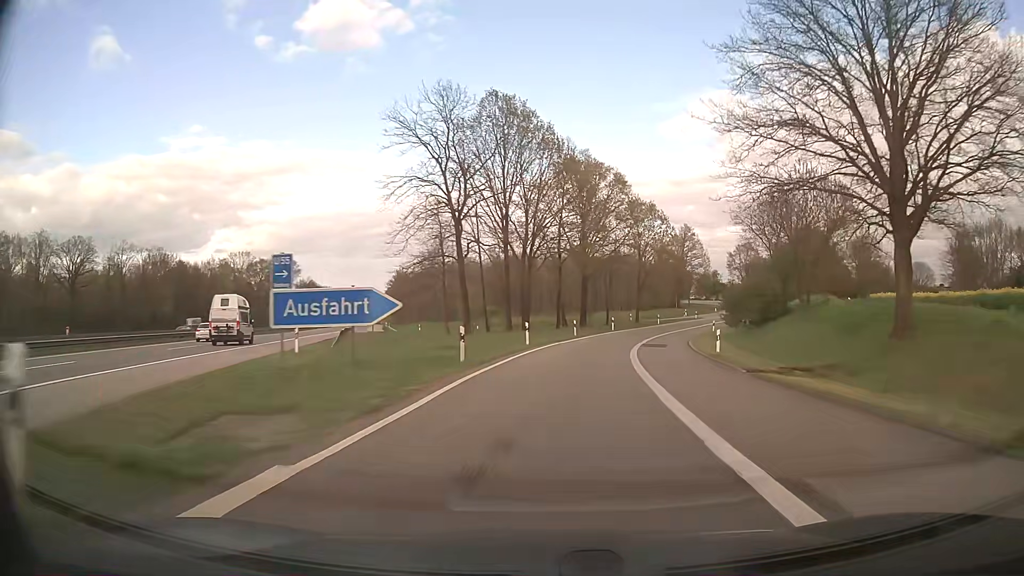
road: motorway_link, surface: asphalt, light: Day
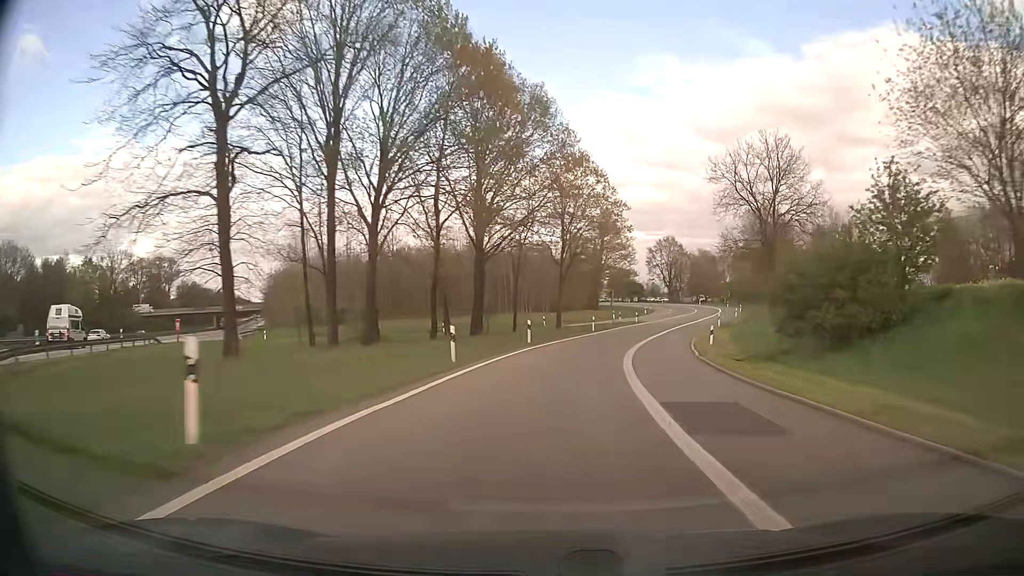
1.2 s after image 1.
(+1.7, +25.6) m; +8°
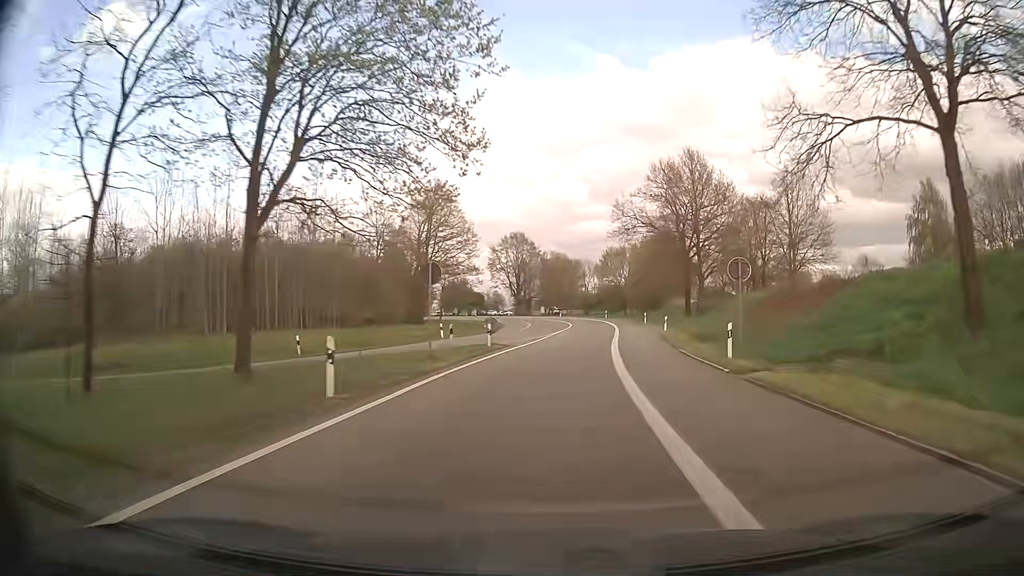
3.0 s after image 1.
(+4.4, +37.0) m; +14°
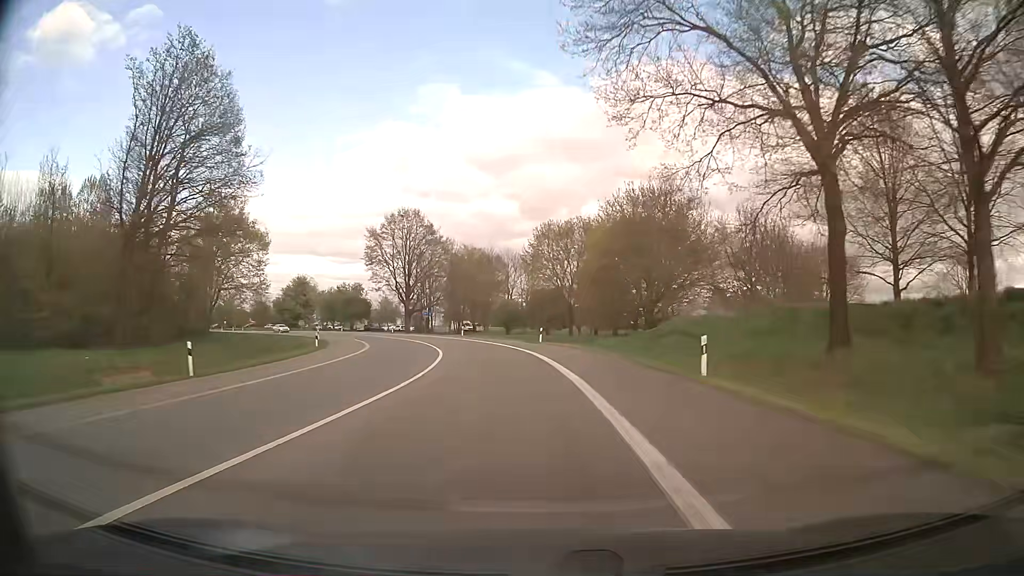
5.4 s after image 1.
(+4.3, +48.5) m; +6°
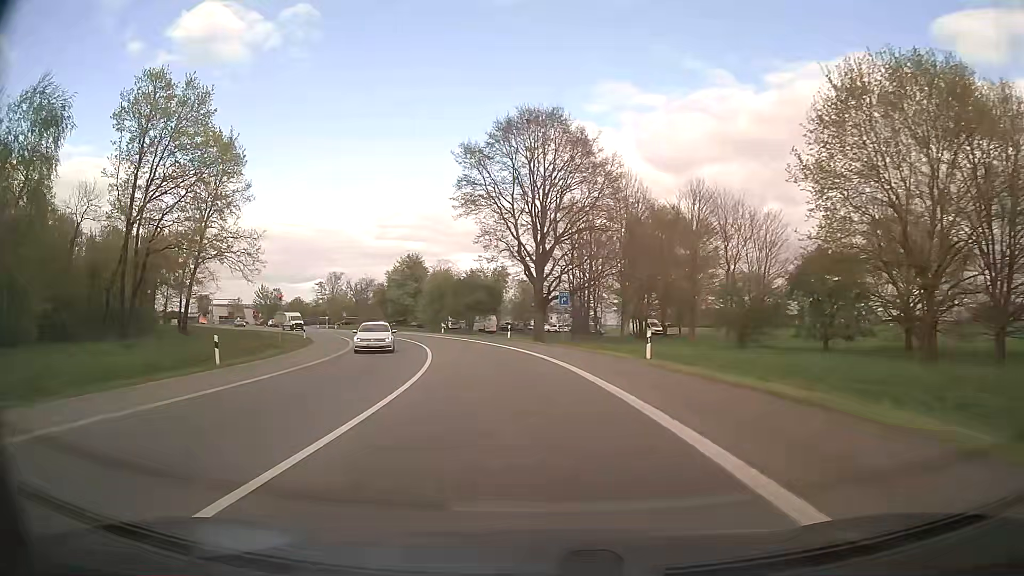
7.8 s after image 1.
(-5.2, +47.0) m; -15°
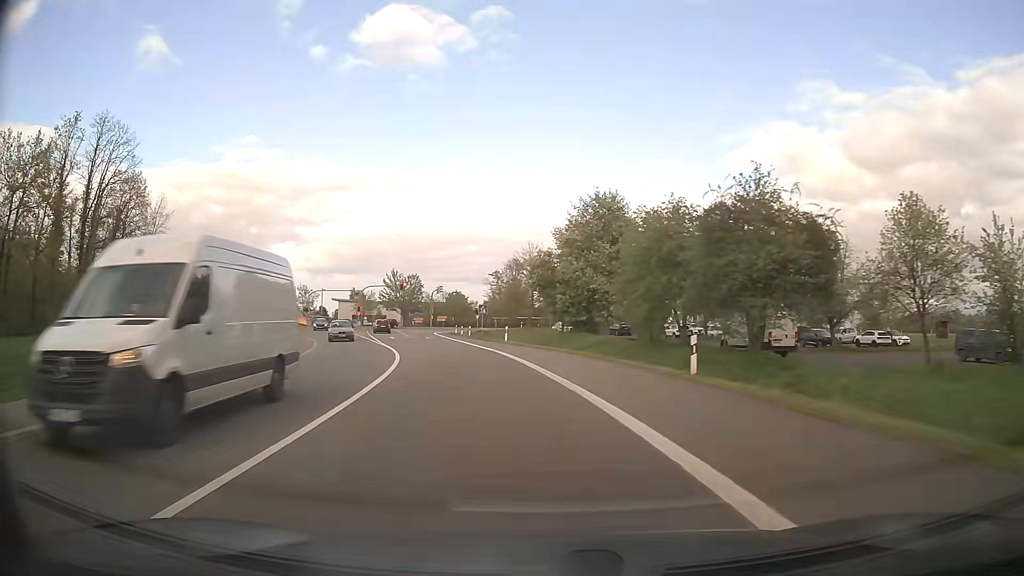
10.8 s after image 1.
(-8.8, +52.9) m; -18°
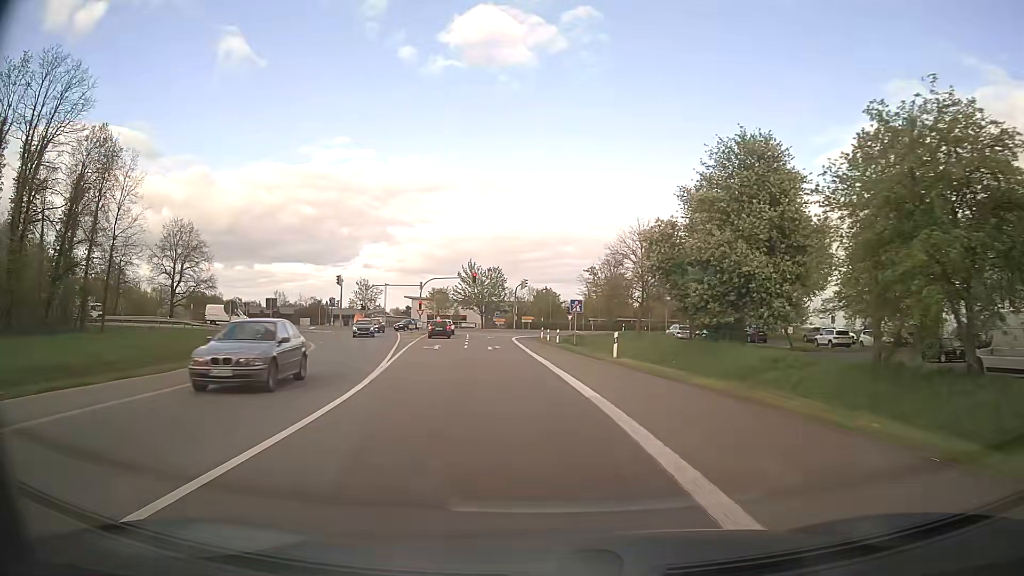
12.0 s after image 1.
(-1.4, +18.9) m; -8°
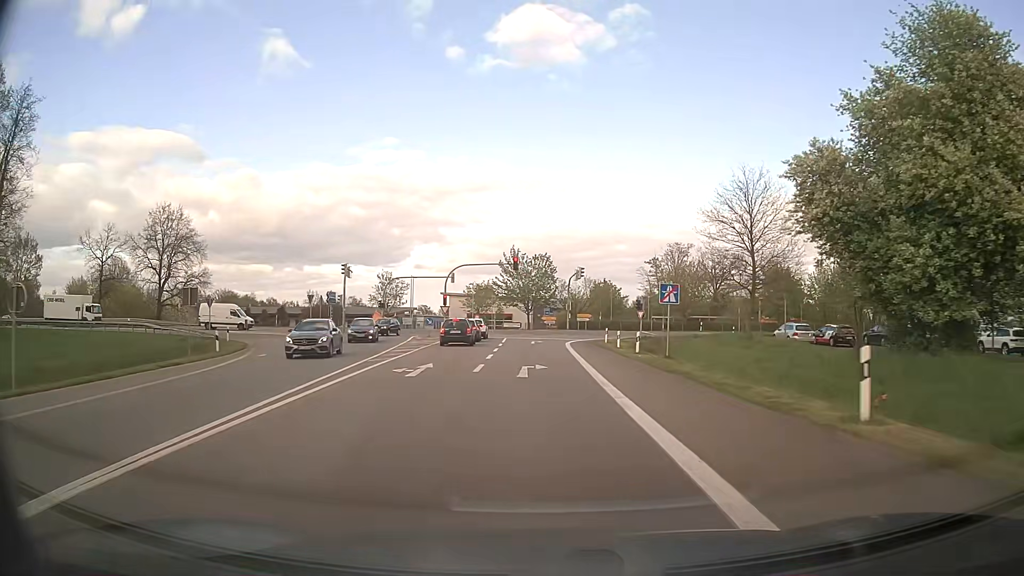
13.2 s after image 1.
(-0.7, +17.4) m; -4°
(0, +10) (0, +20) (0, +30) (0, +40) (+1, +50) (+6, +59) (+14, +65) (+23, +67) (+33, +68) (+43, +68) m
